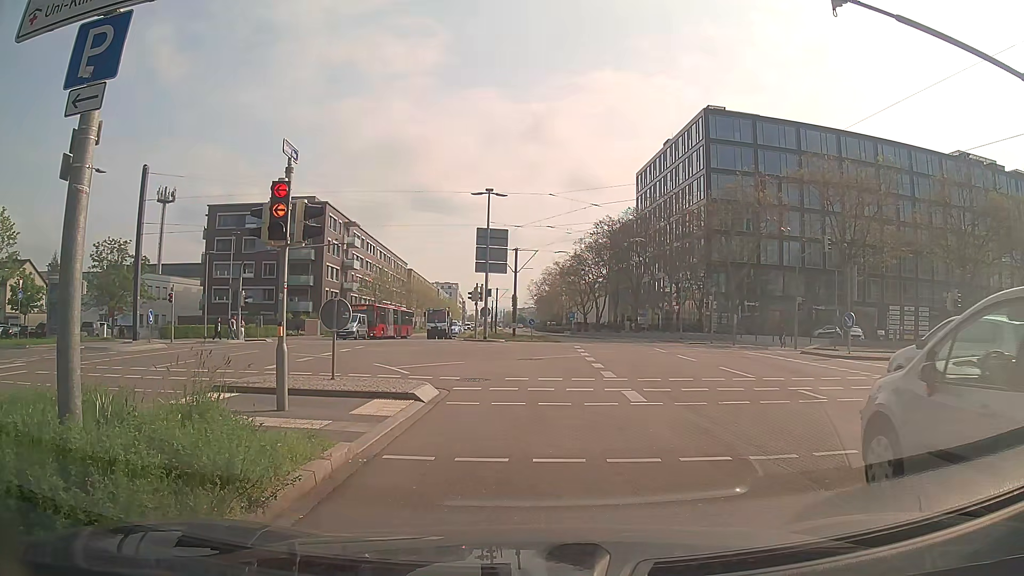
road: secondary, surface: asphalt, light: Day
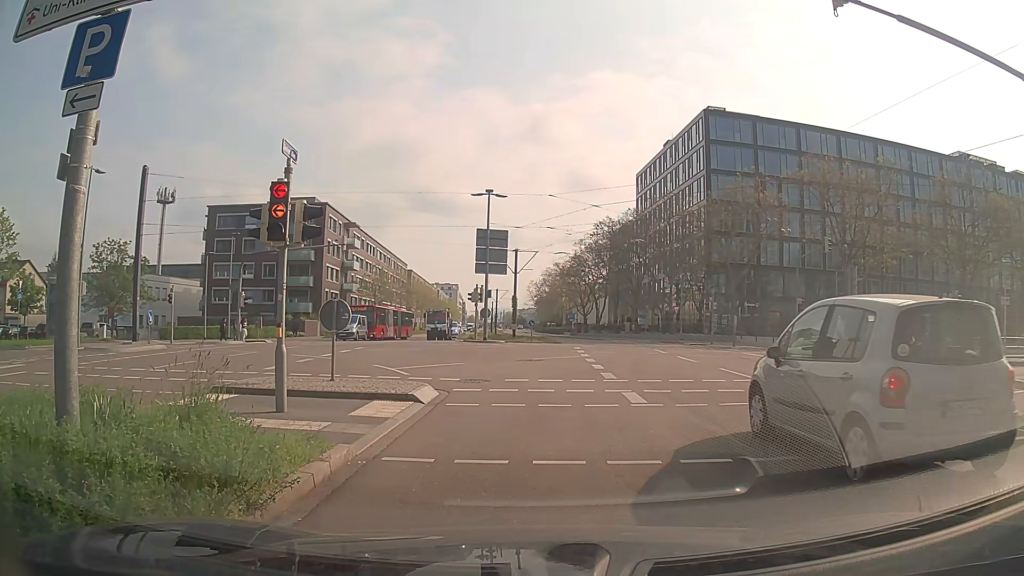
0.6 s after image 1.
(0.0, +0.1) m; 0°
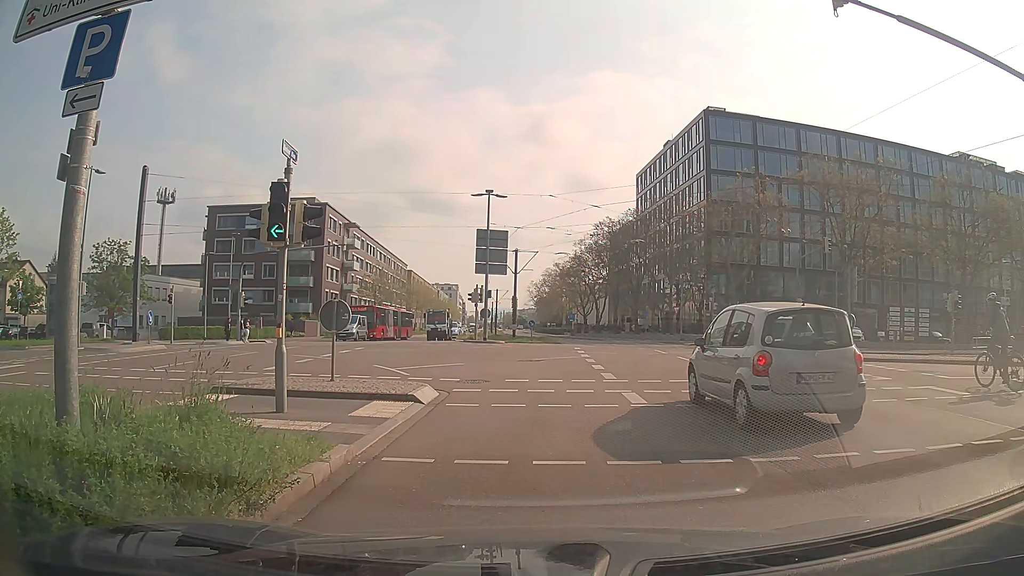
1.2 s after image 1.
(0.0, 0.0) m; 0°
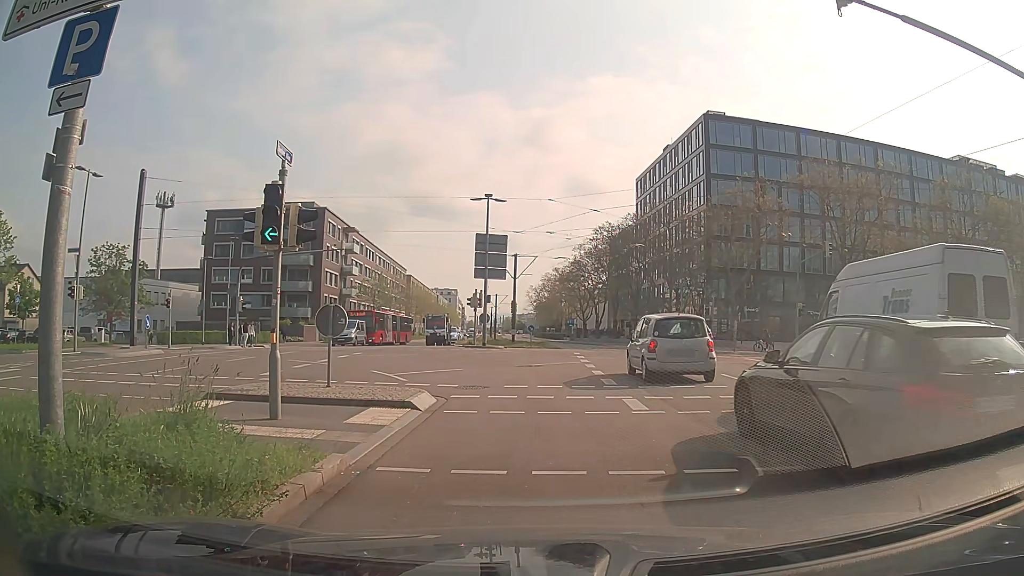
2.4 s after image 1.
(0.0, +0.2) m; 0°
